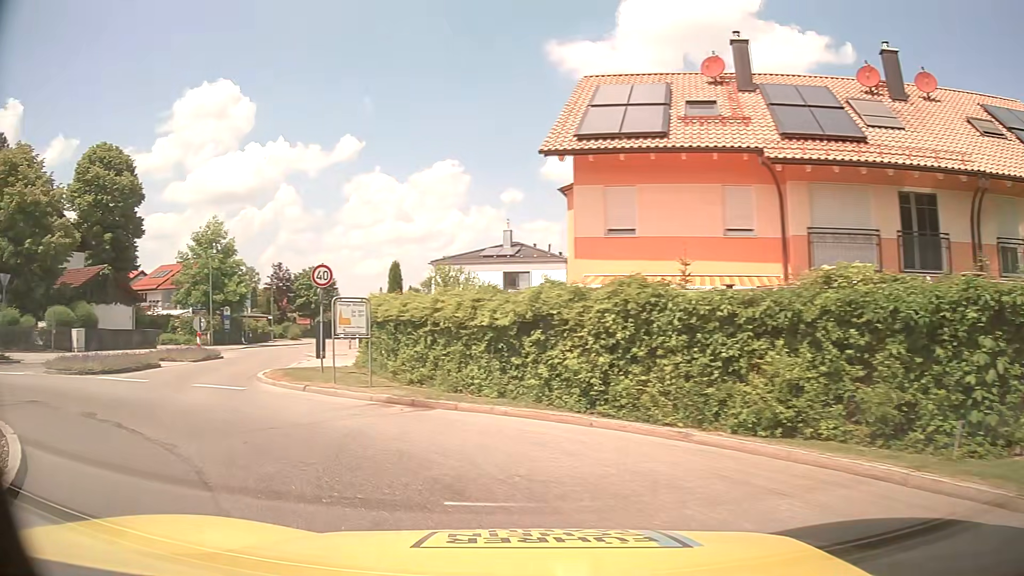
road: tertiary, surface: asphalt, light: Day
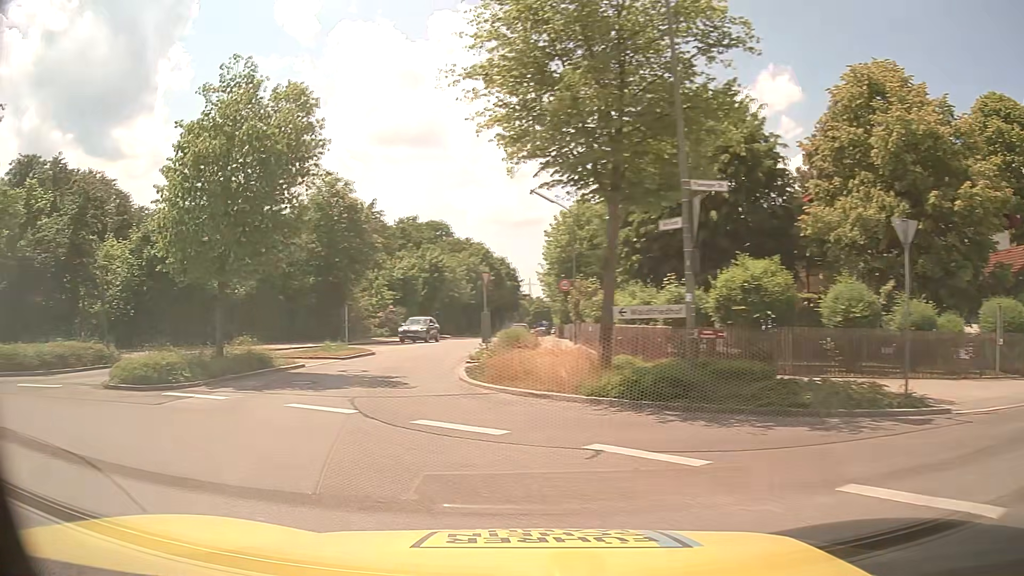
(-8.5, +10.8) m; -80°
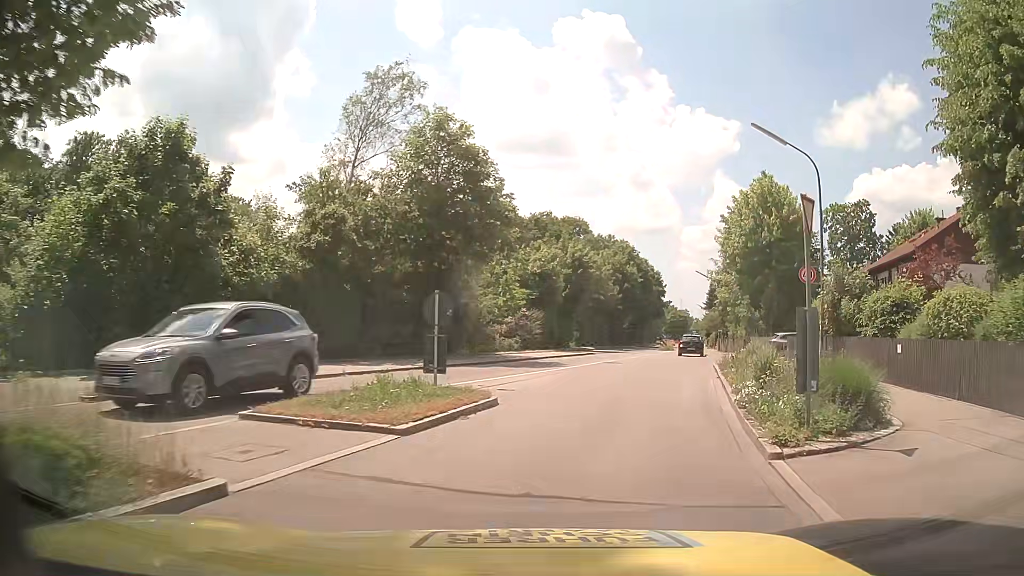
(-3.0, +14.3) m; -12°
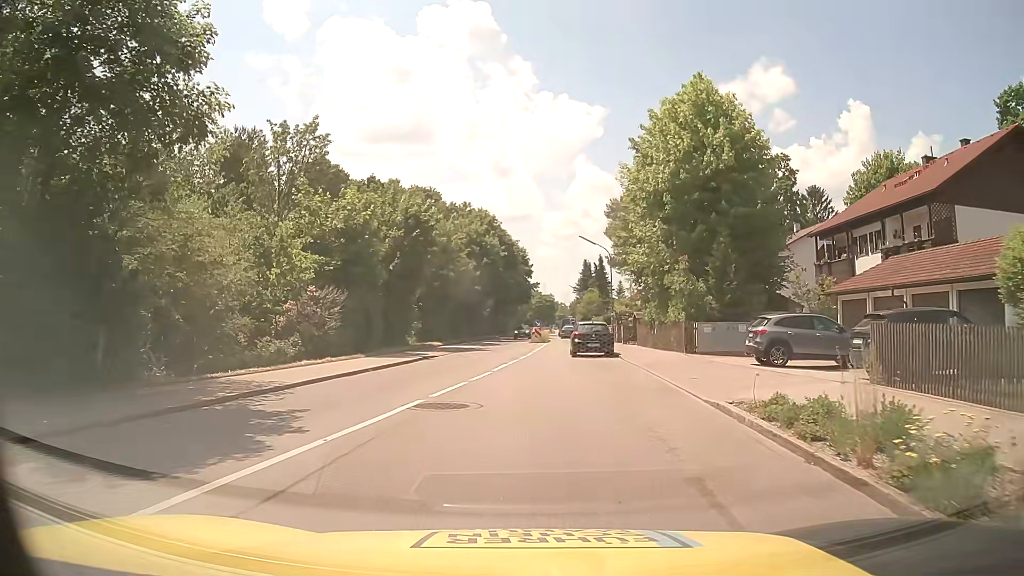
(+2.4, +17.4) m; +12°
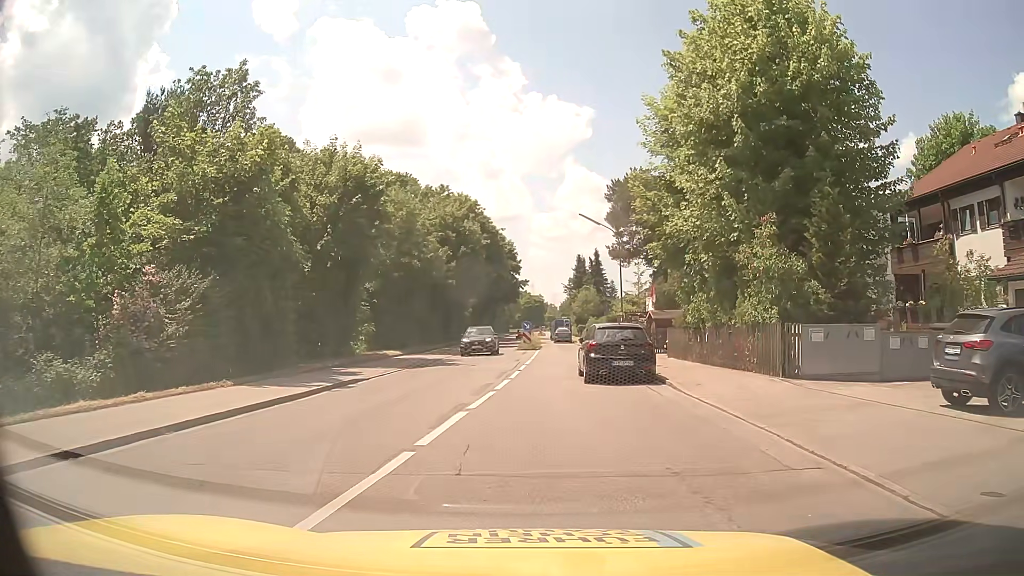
(+0.2, +10.9) m; +2°
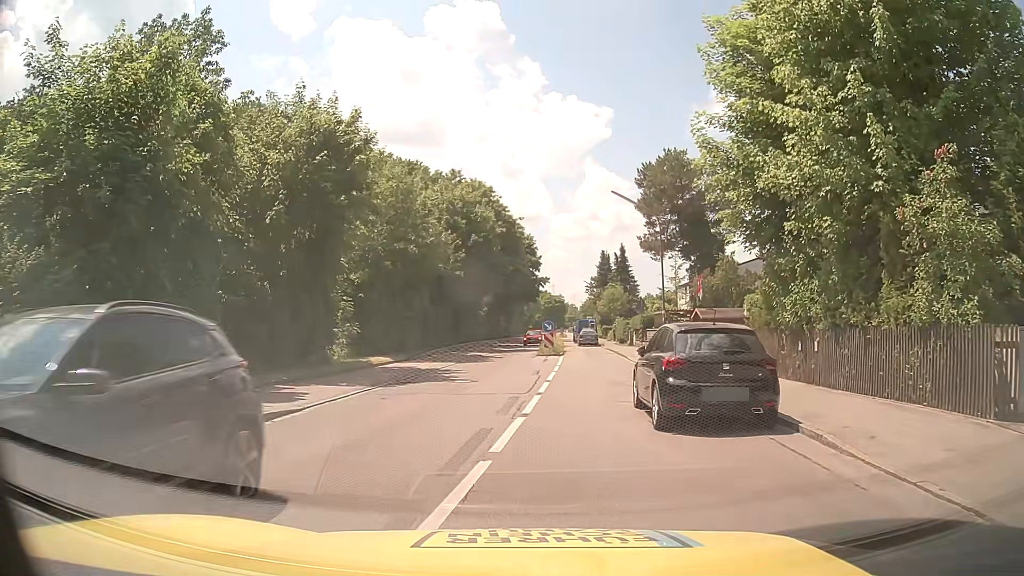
(-0.1, +7.2) m; -2°
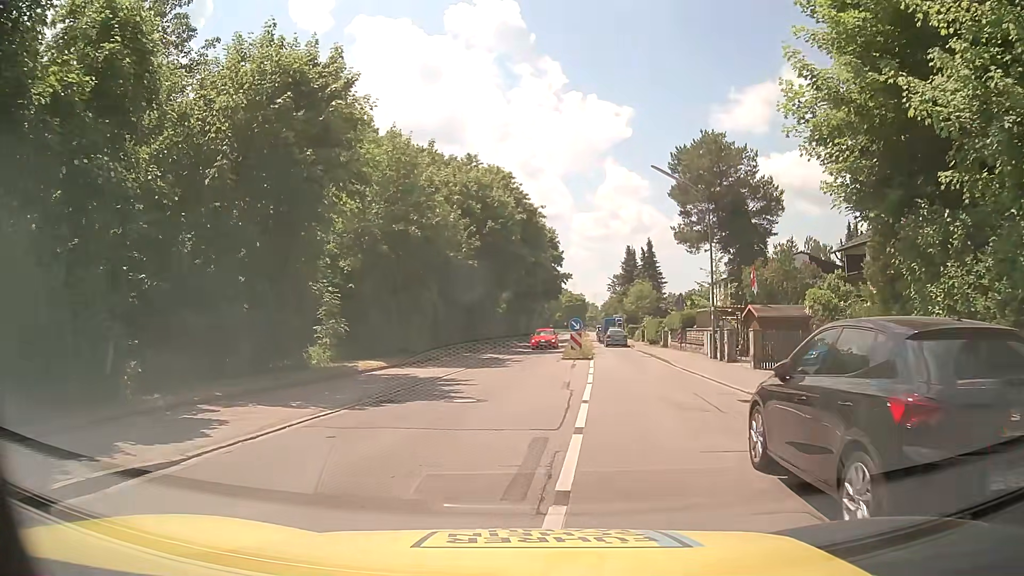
(-0.1, +5.5) m; -2°
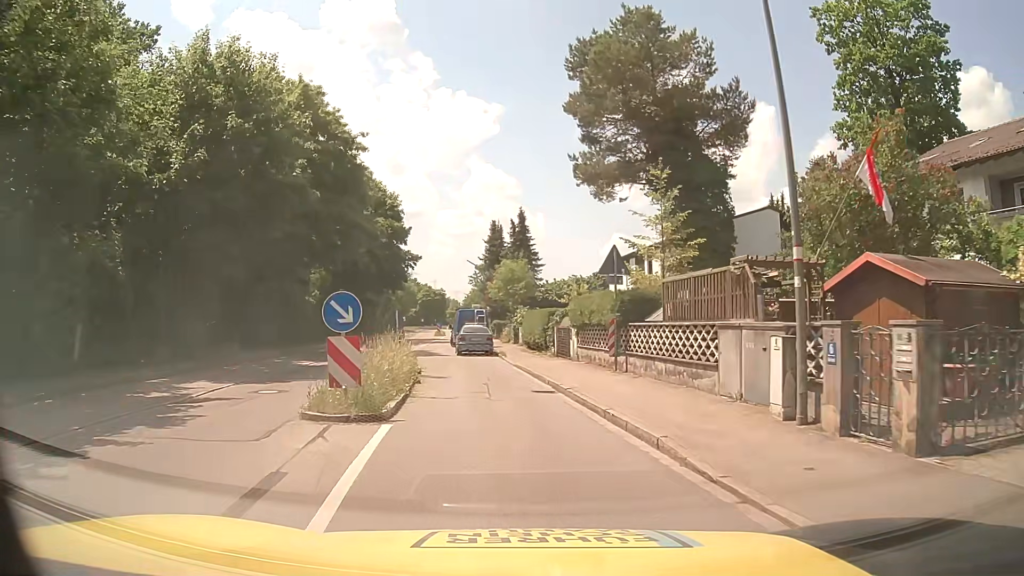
(+2.8, +20.4) m; +13°
(0, +10) (-2, +20) (-5, +29) (-7, +39) (-9, +49) (-10, +59) (-11, +69) (-11, +79) (-11, +89) (-11, +99) m
